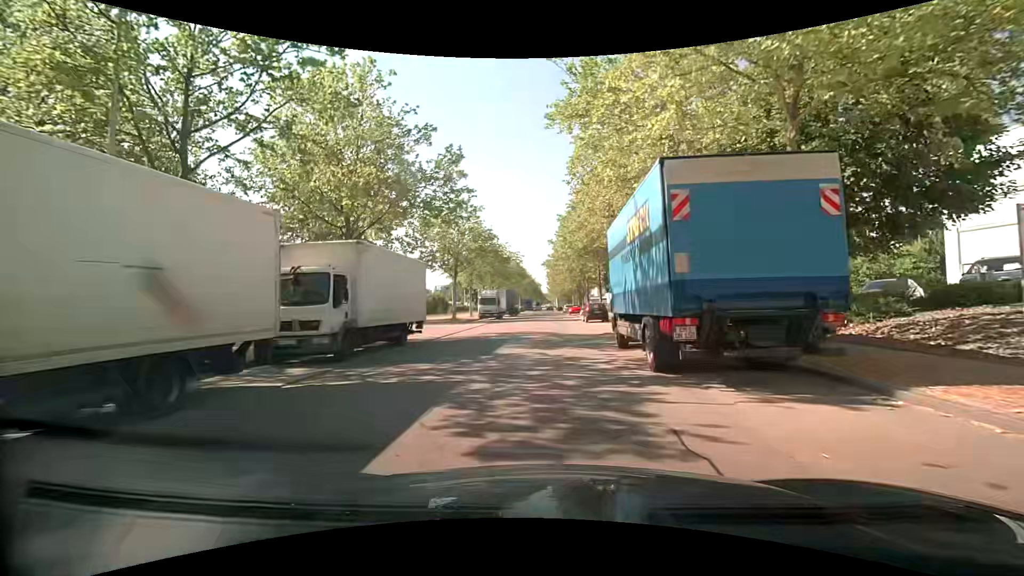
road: tertiary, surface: asphalt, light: Day
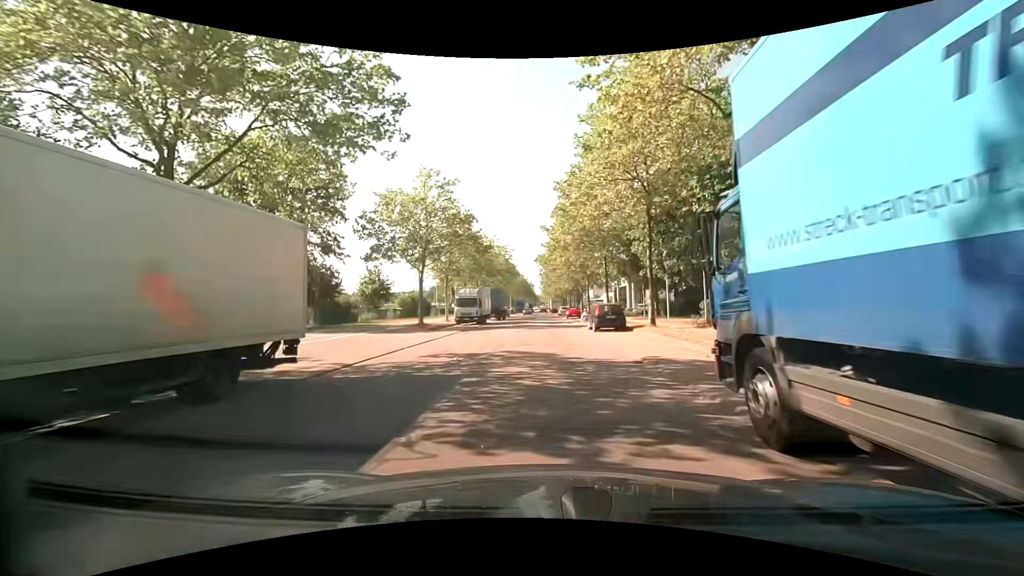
(0.0, +10.4) m; 0°
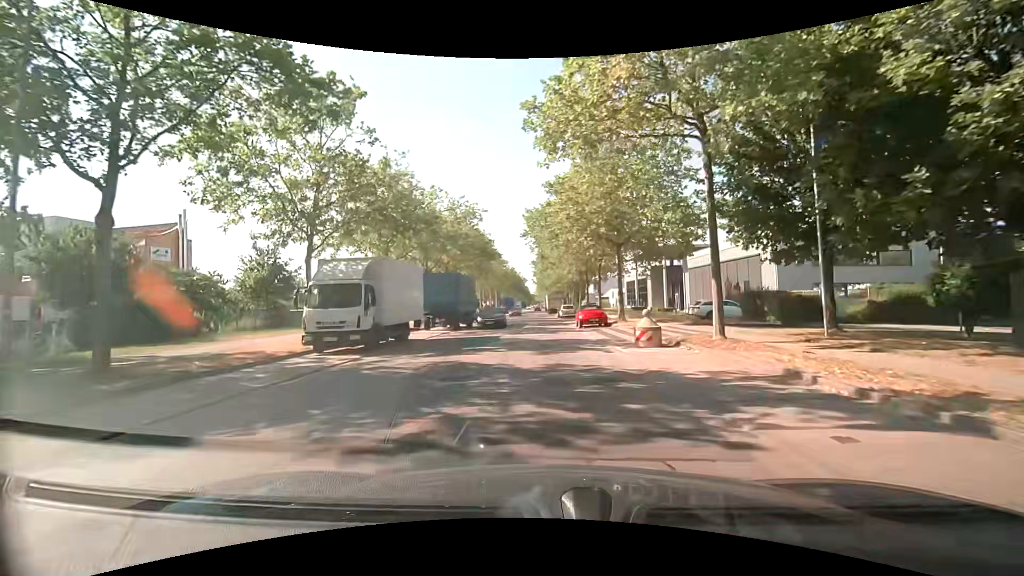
(+0.3, +26.7) m; +1°
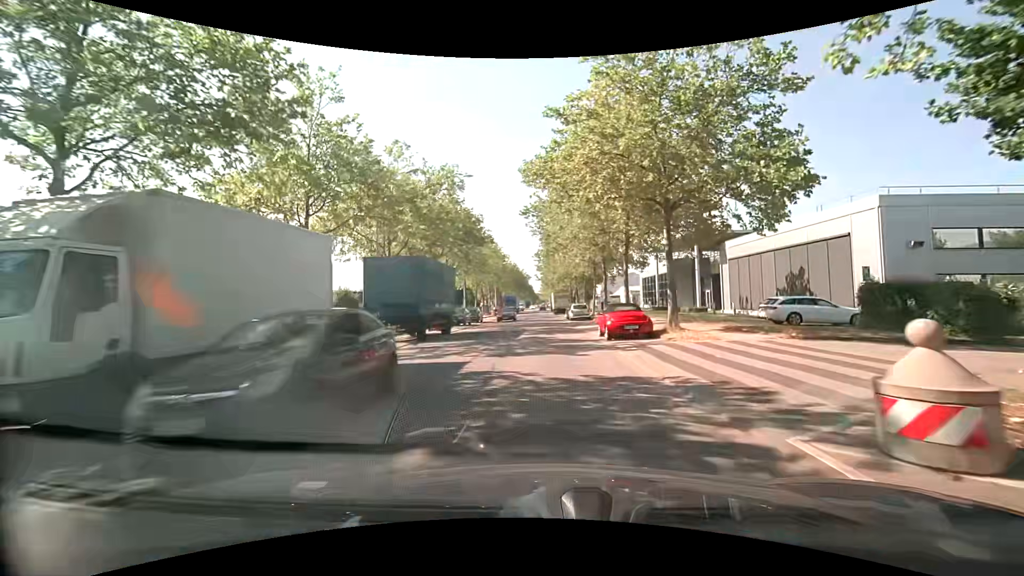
(0.0, +11.0) m; -2°
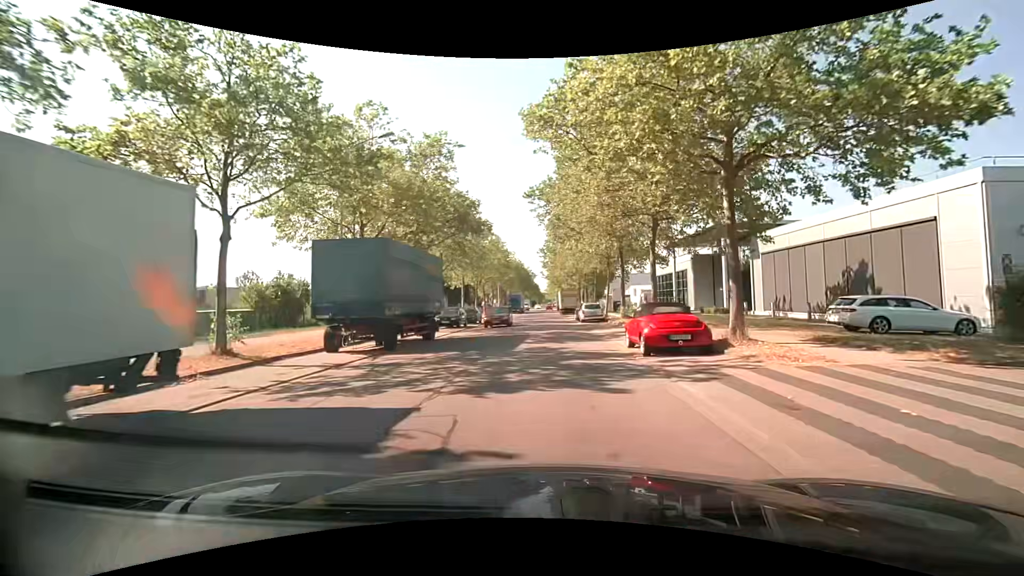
(0.0, +5.6) m; 0°
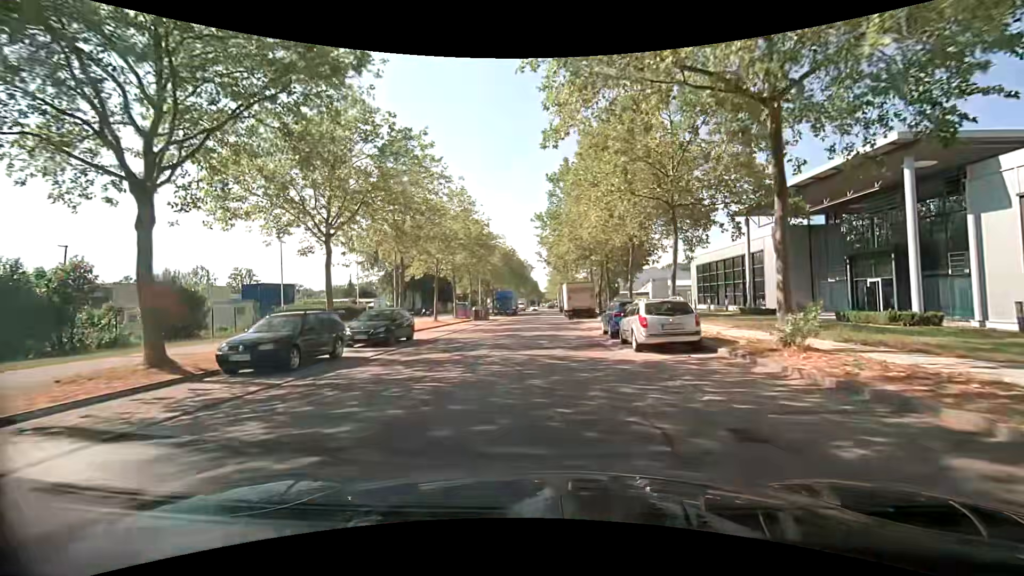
(+0.4, +22.9) m; +1°
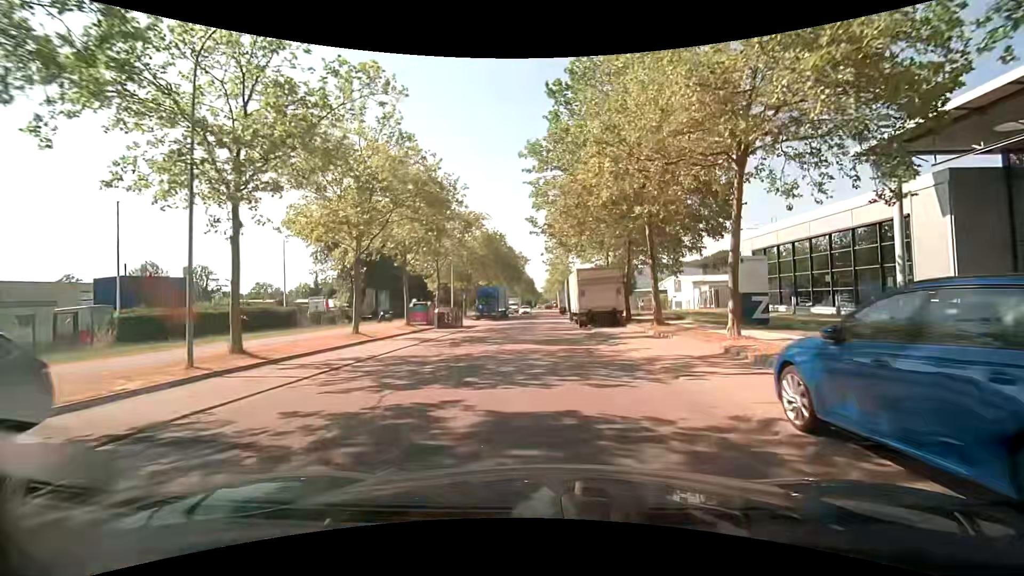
(-0.1, +16.9) m; 0°
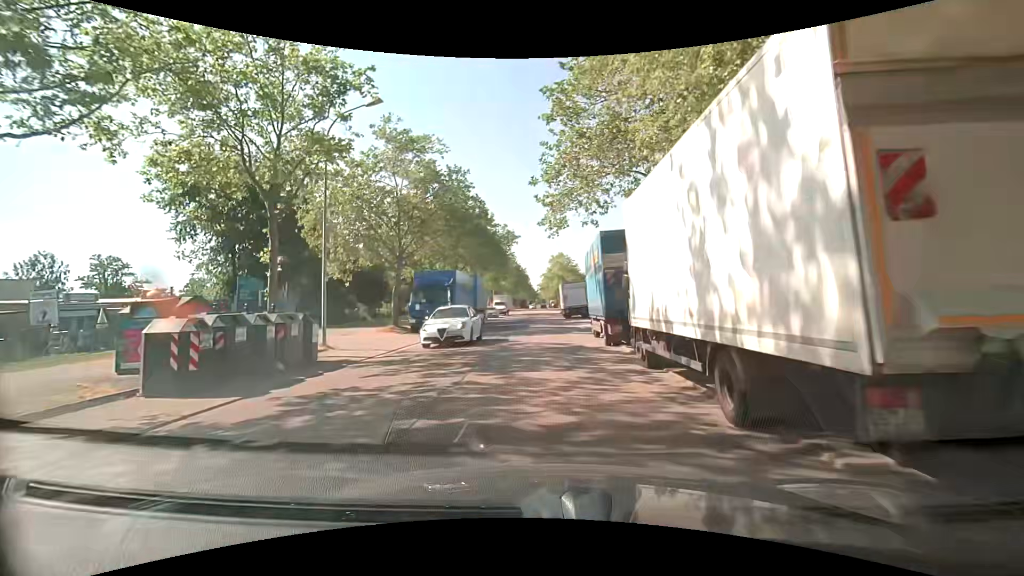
(+0.2, +25.1) m; 0°
